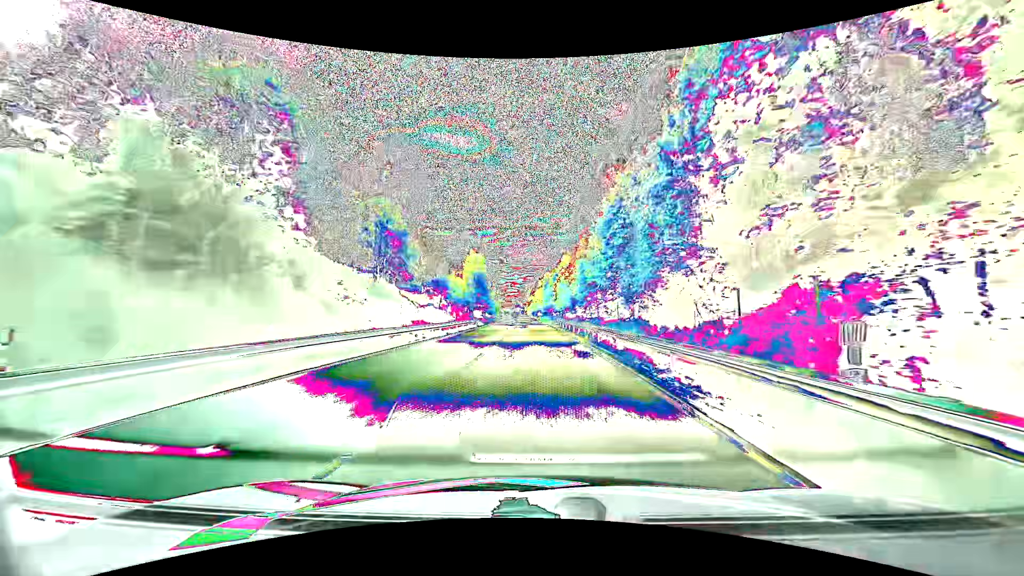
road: primary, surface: asphalt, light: Day
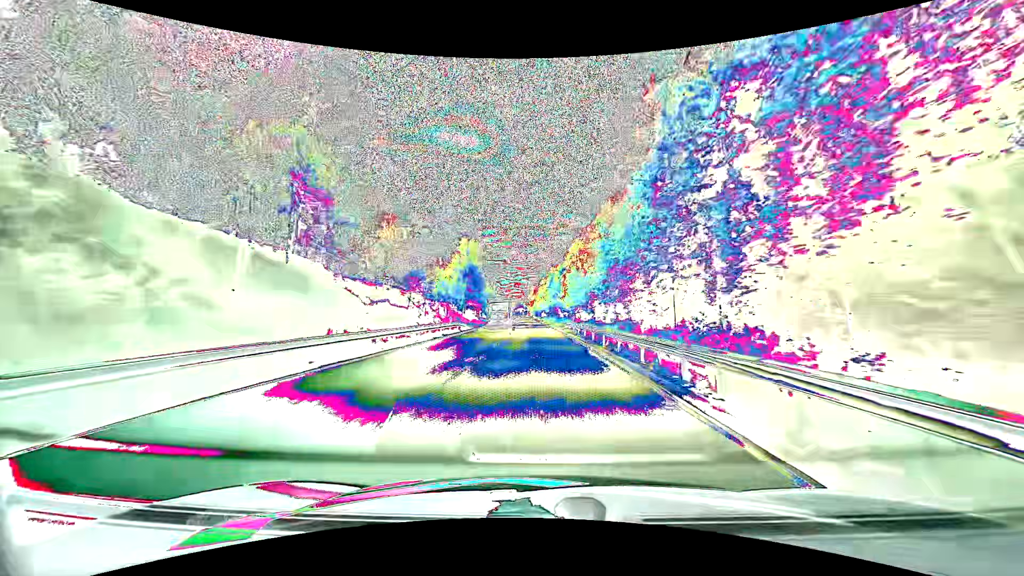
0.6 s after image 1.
(0.0, +15.8) m; 0°
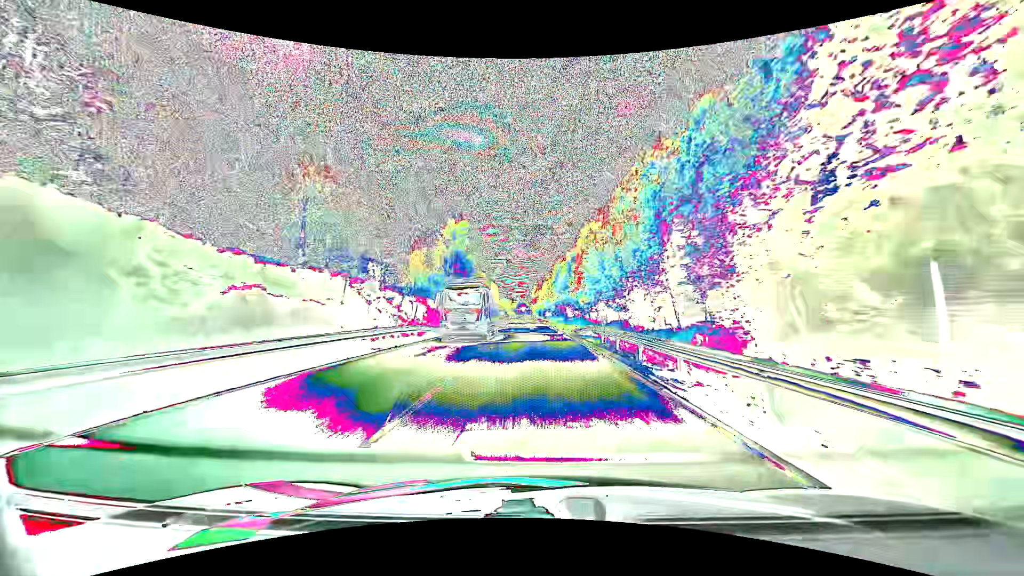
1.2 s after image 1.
(0.0, +15.8) m; 0°
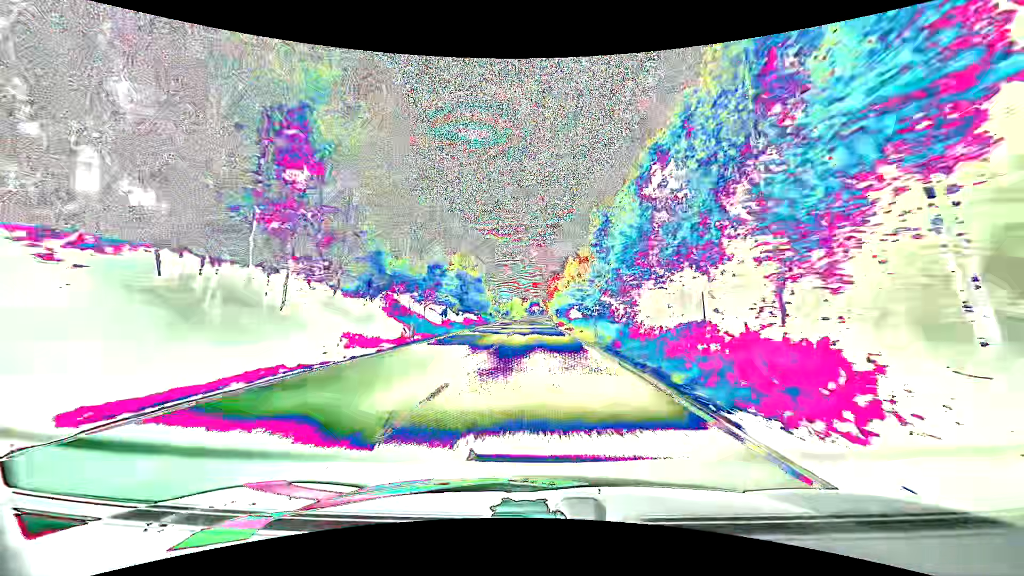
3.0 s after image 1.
(-0.6, +47.4) m; -2°
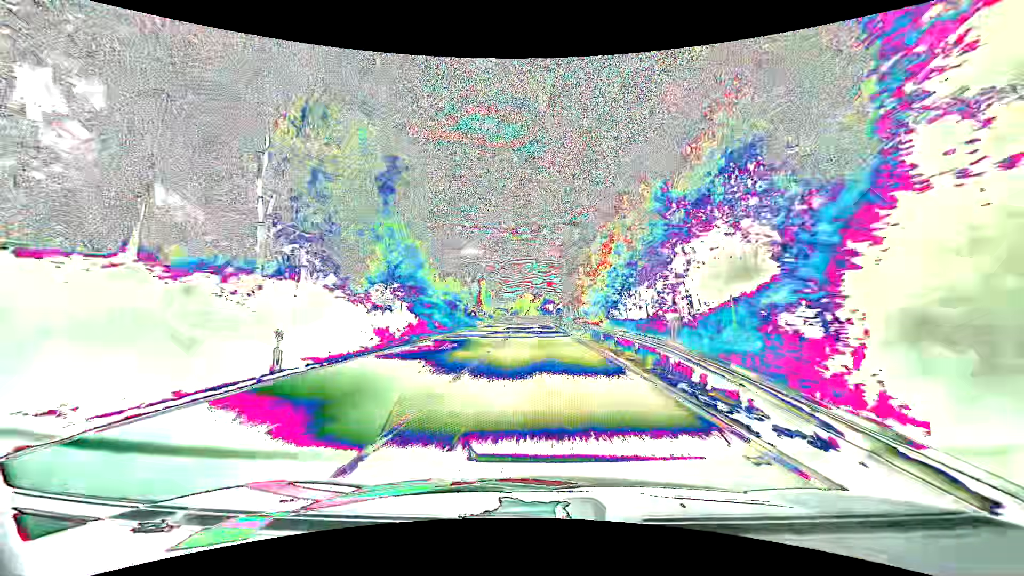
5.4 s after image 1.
(-1.0, +63.2) m; -2°
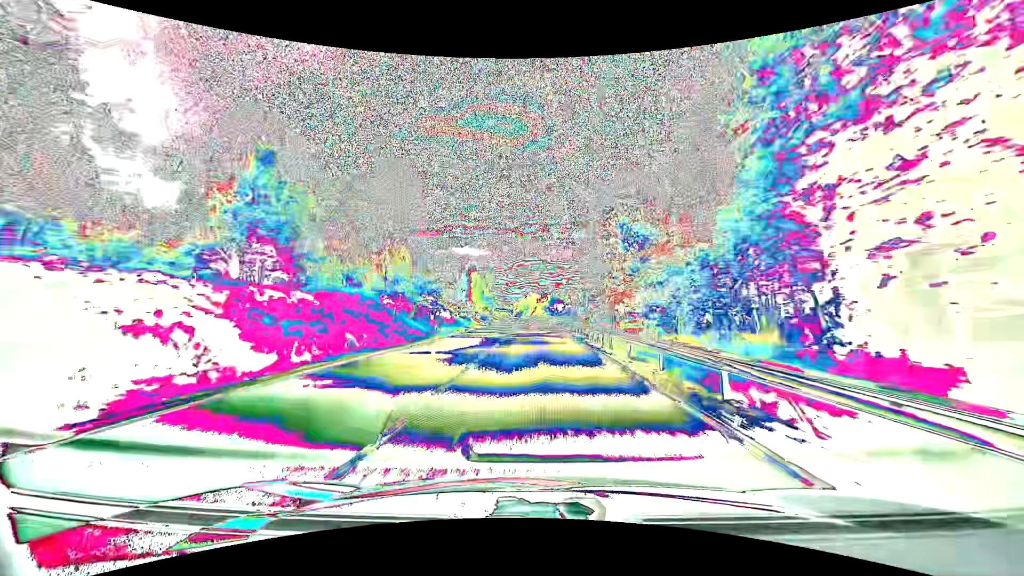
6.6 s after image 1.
(-0.2, +31.6) m; -1°
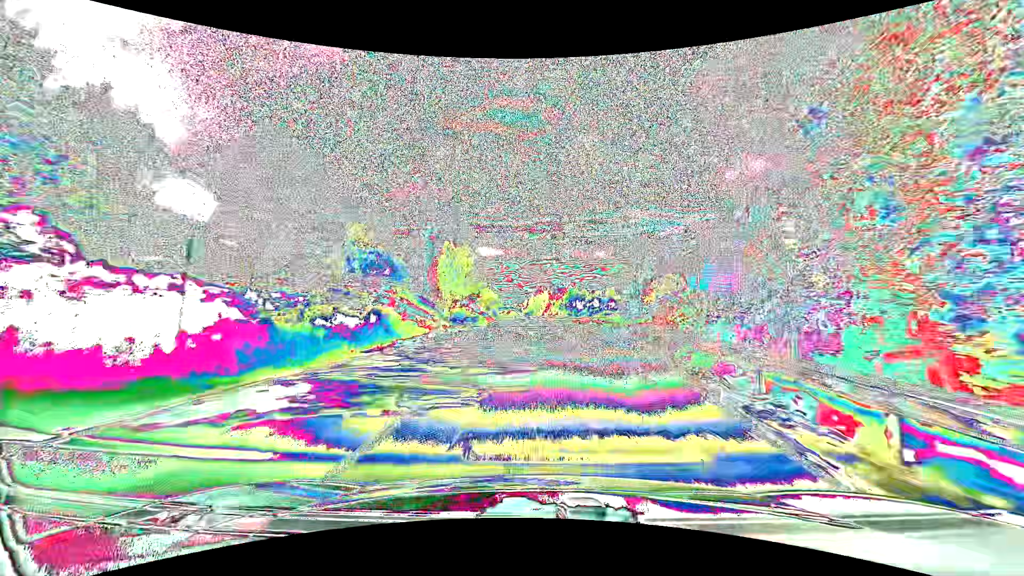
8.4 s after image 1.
(-0.6, +47.4) m; -1°
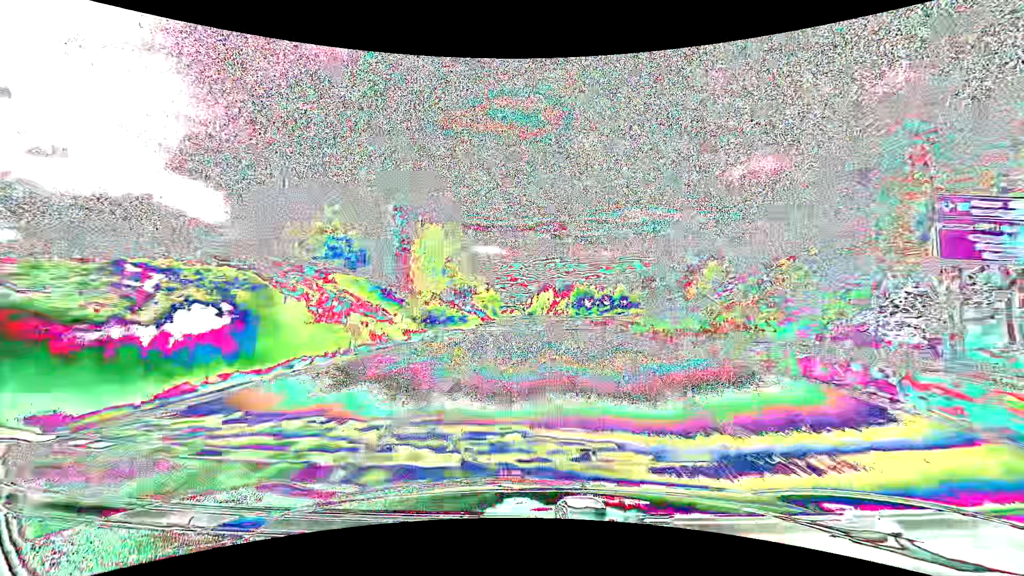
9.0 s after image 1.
(-0.1, +15.8) m; 0°
(0, +10) (0, +20) (0, +30) (0, +40) (-1, +50) (-1, +60) (-1, +70) (-1, +80) (-1, +90) (-2, +100) m
